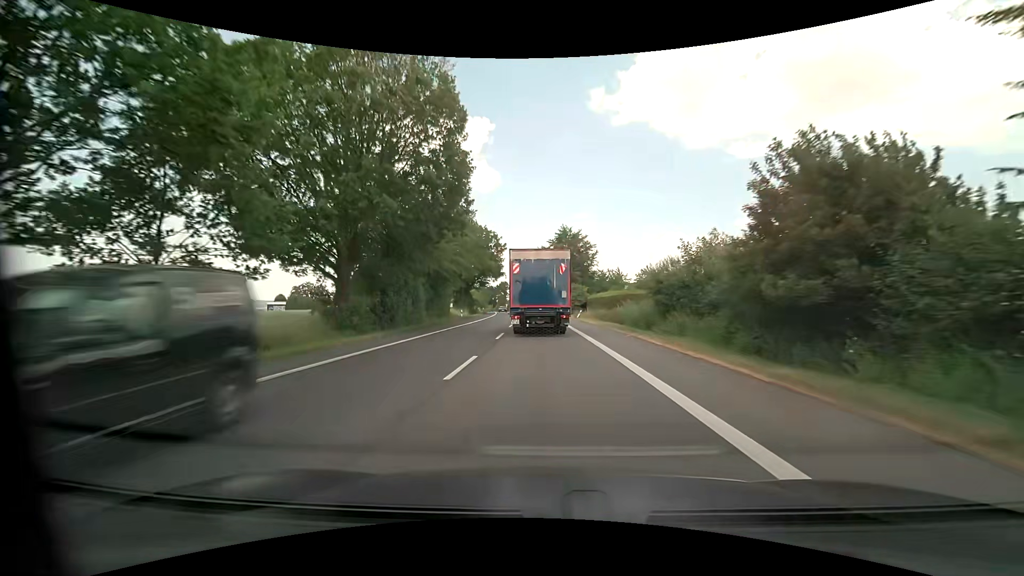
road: primary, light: Day
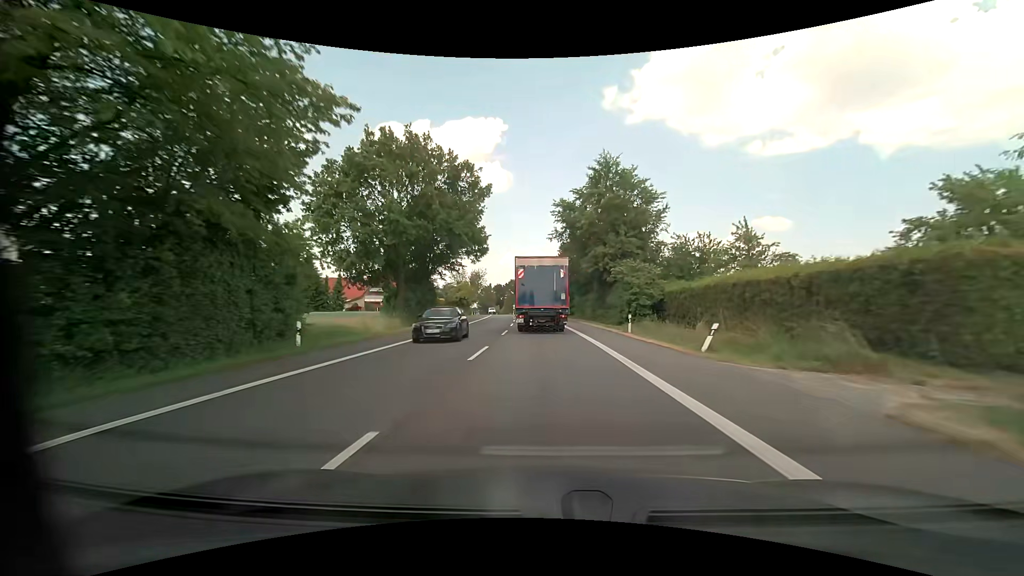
(-0.6, +41.1) m; -2°
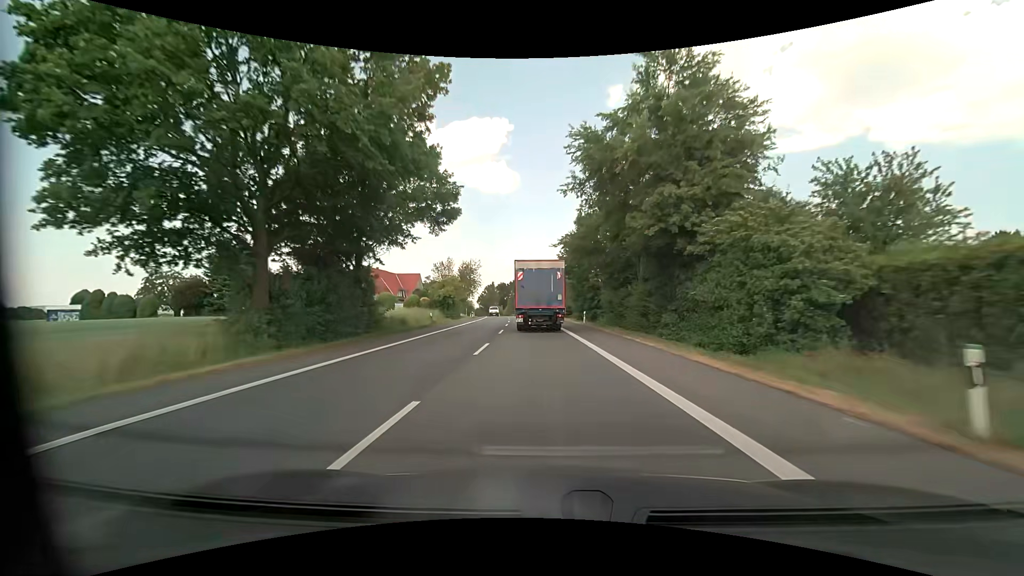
(-0.2, +20.6) m; -1°
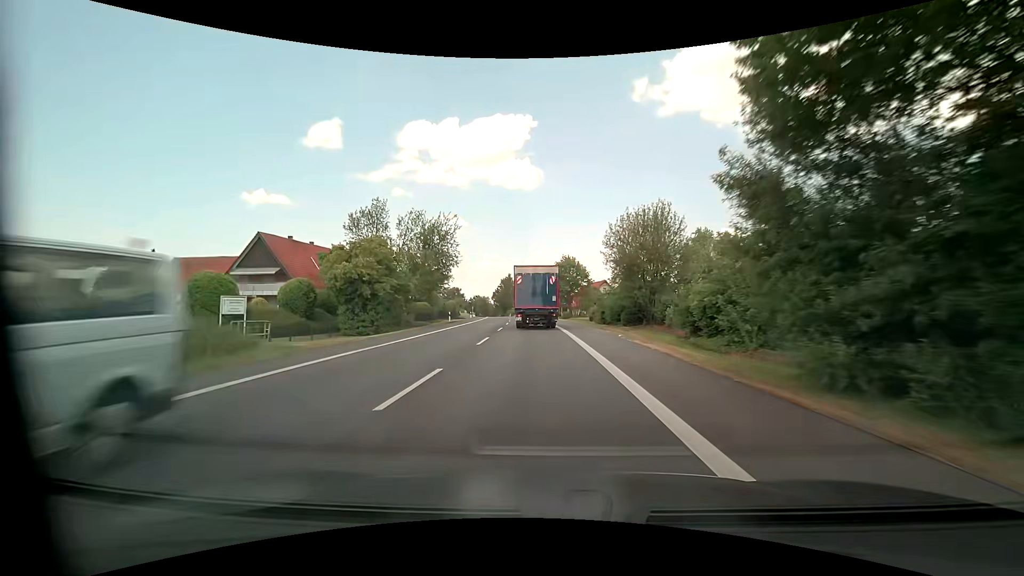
(-0.9, +40.9) m; -3°
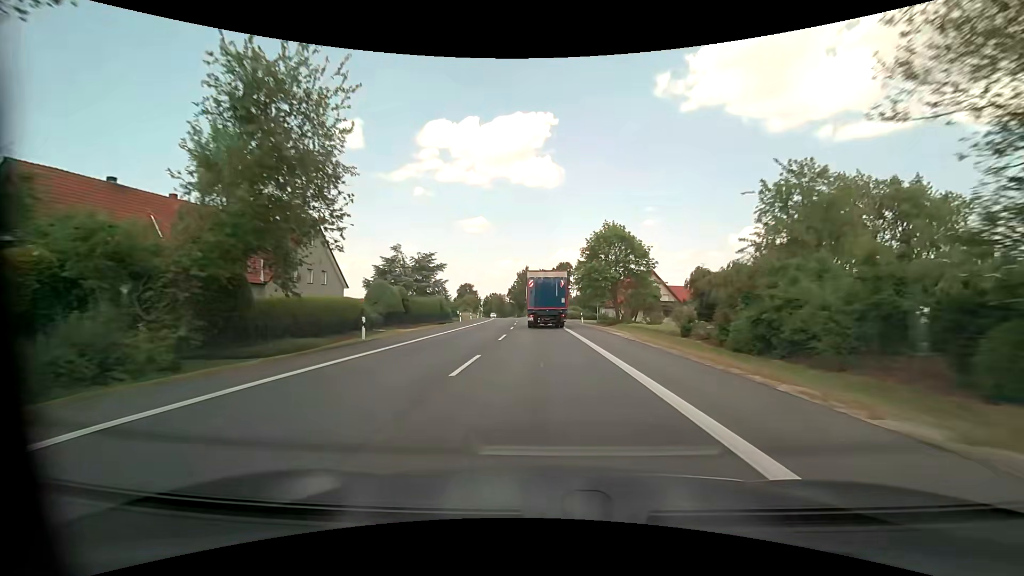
(-0.8, +30.2) m; -3°
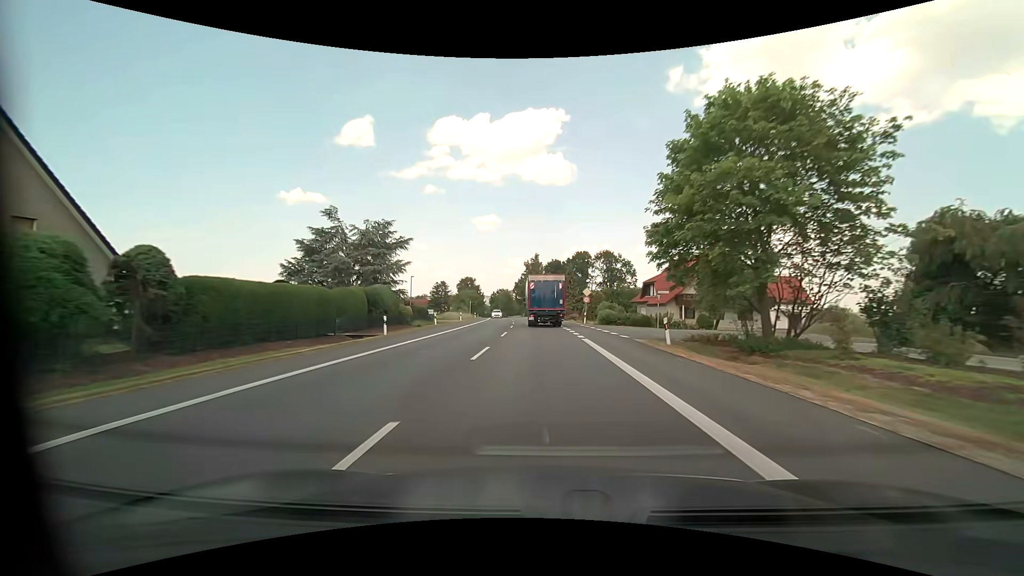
(-0.4, +30.4) m; -1°
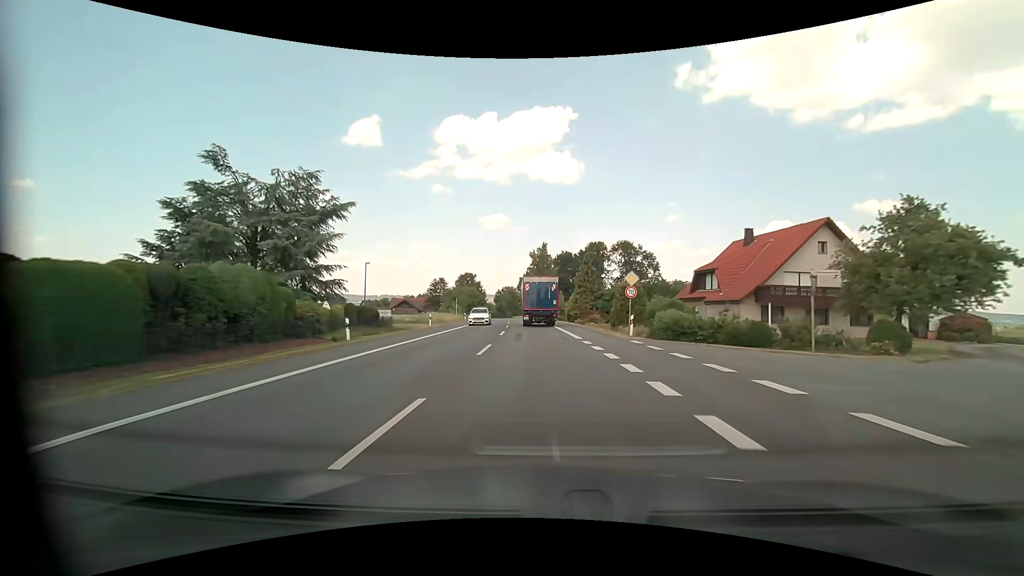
(-0.2, +20.7) m; -1°
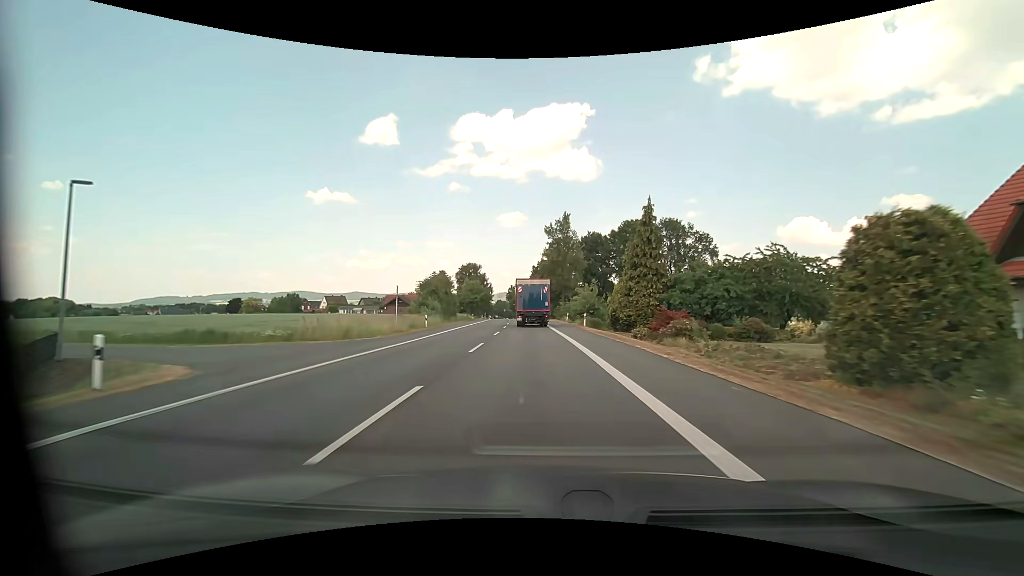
(-0.5, +32.5) m; -2°
(0, +10) (0, +20) (-1, +30) (-1, +40) (-2, +50) (-3, +60) (-3, +70) (-4, +80) (-5, +90) (-6, +100) m
